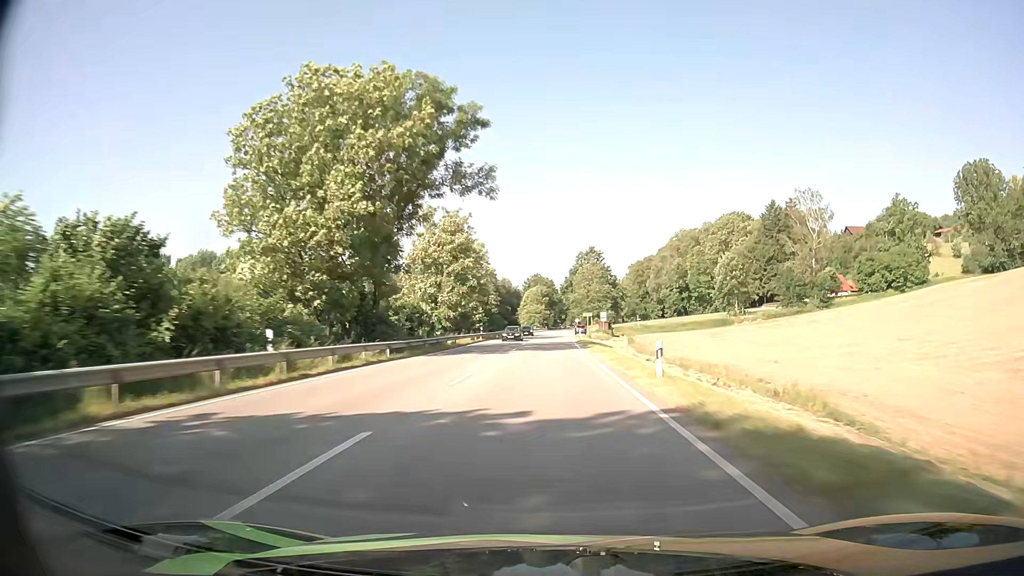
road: primary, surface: asphalt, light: Day
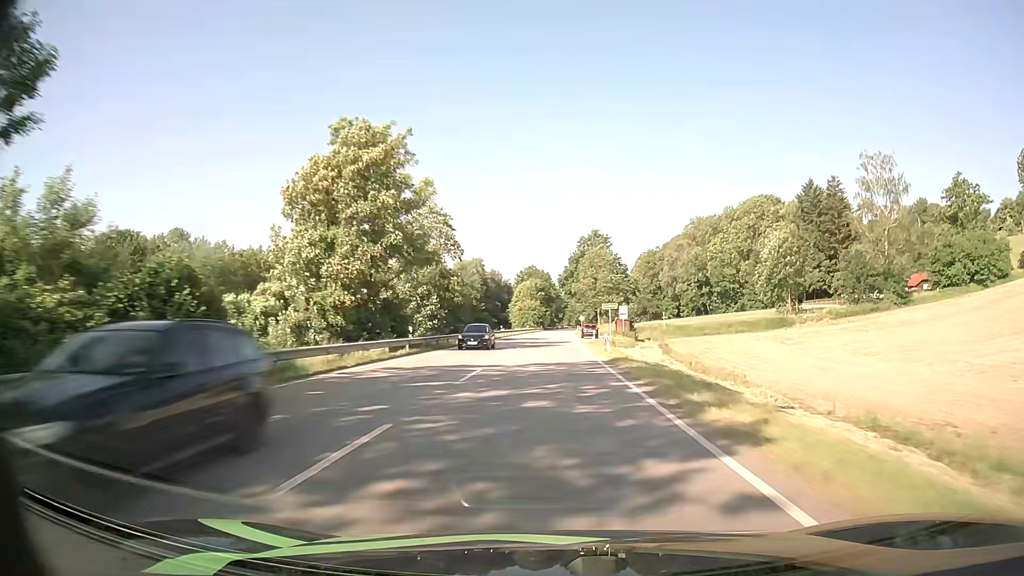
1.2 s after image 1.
(+0.1, +33.0) m; 0°
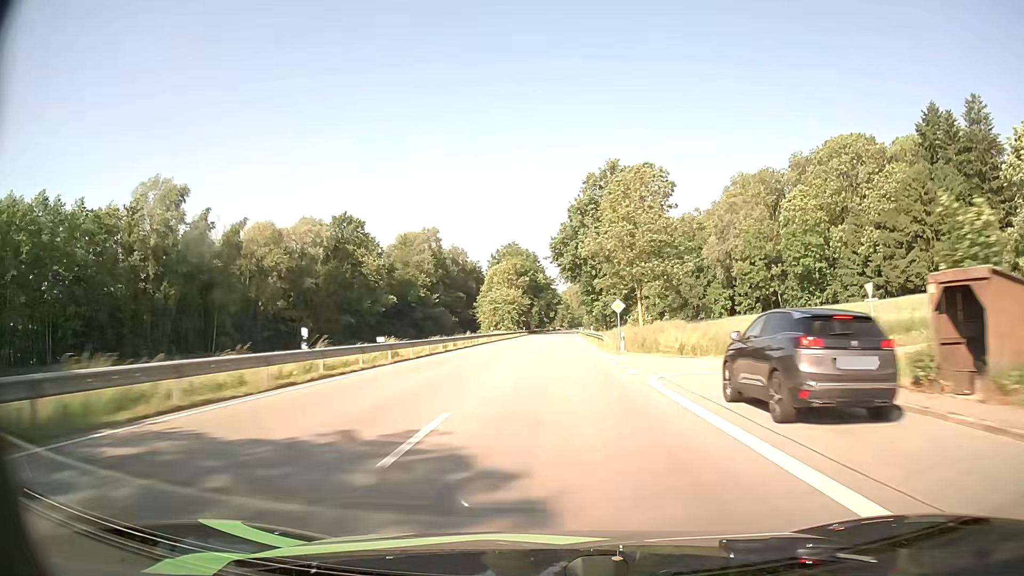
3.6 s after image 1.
(+0.5, +66.0) m; +1°
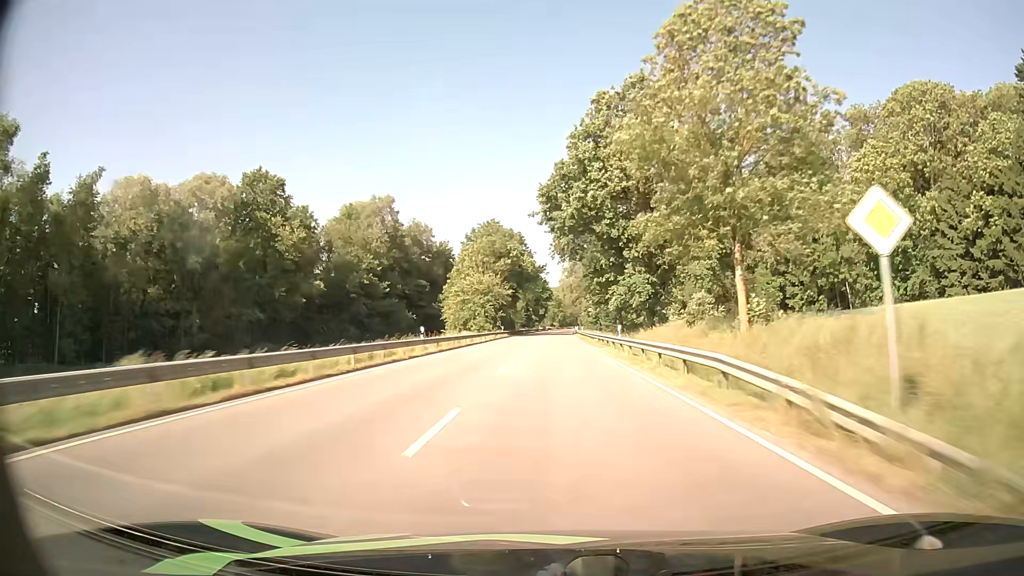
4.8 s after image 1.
(+0.2, +33.0) m; +1°
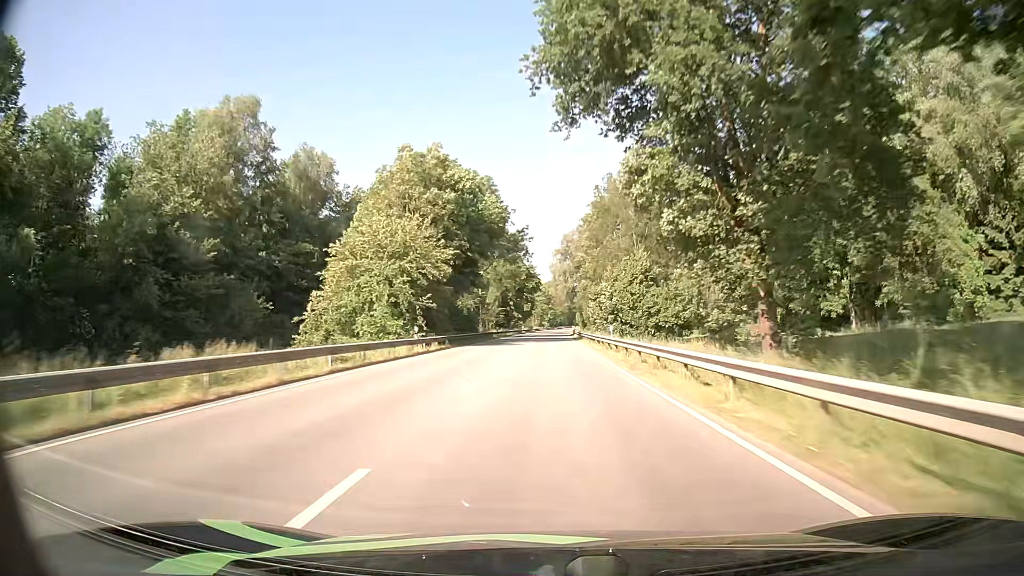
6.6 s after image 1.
(+0.5, +49.6) m; +1°
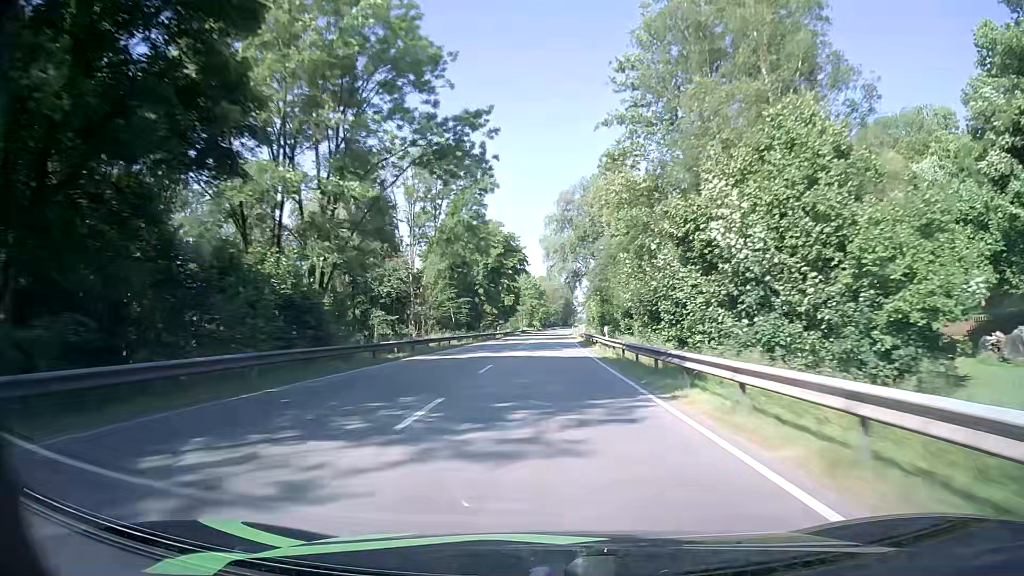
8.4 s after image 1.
(+0.2, +49.8) m; +1°
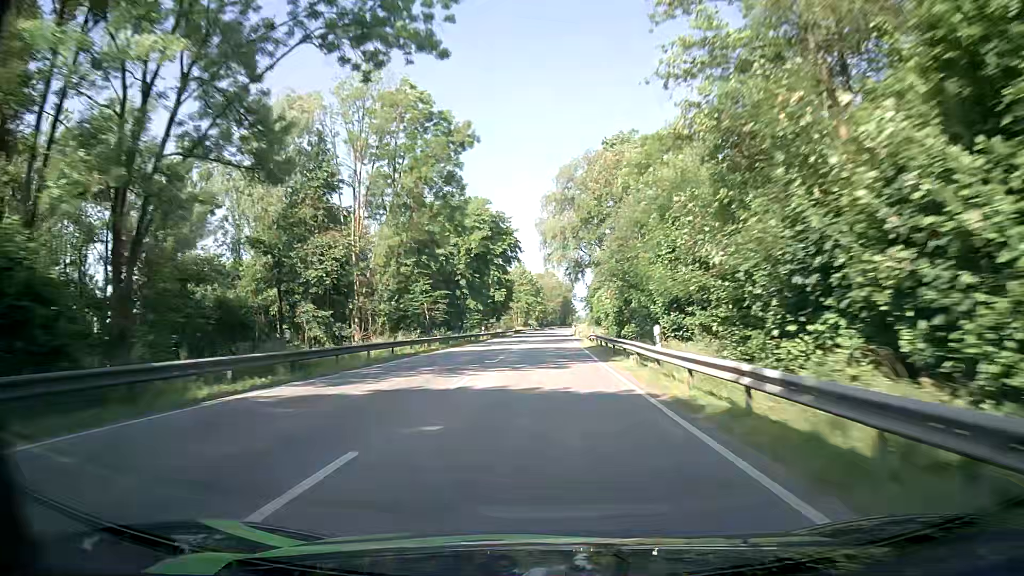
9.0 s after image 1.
(0.0, +16.6) m; 0°
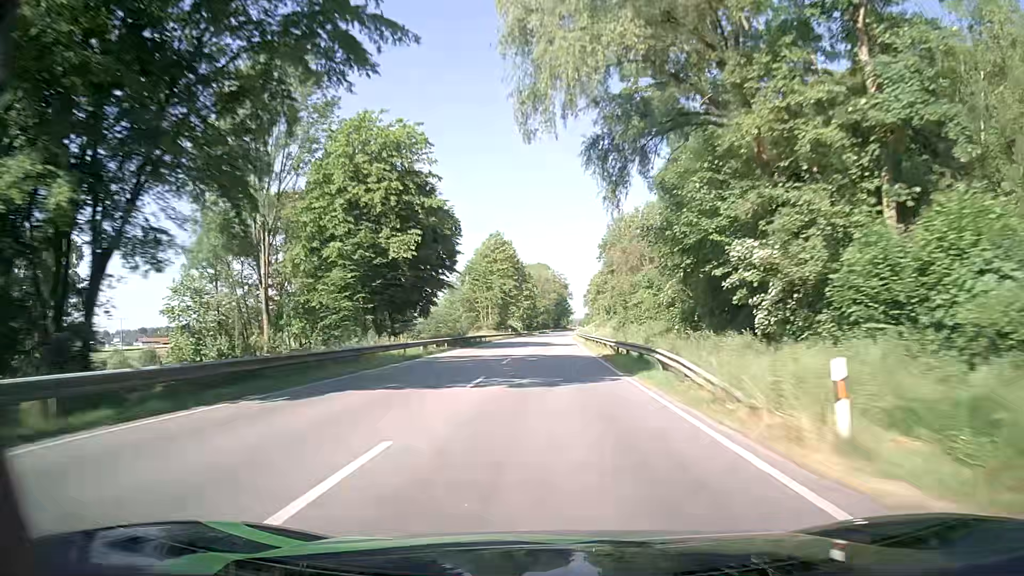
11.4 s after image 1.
(+0.7, +66.6) m; +1°
(0, +10) (0, +20) (0, +30) (0, +40) (0, +50) (+1, +60) (+1, +70) (+1, +80) (+1, +90) (+1, +100) m
